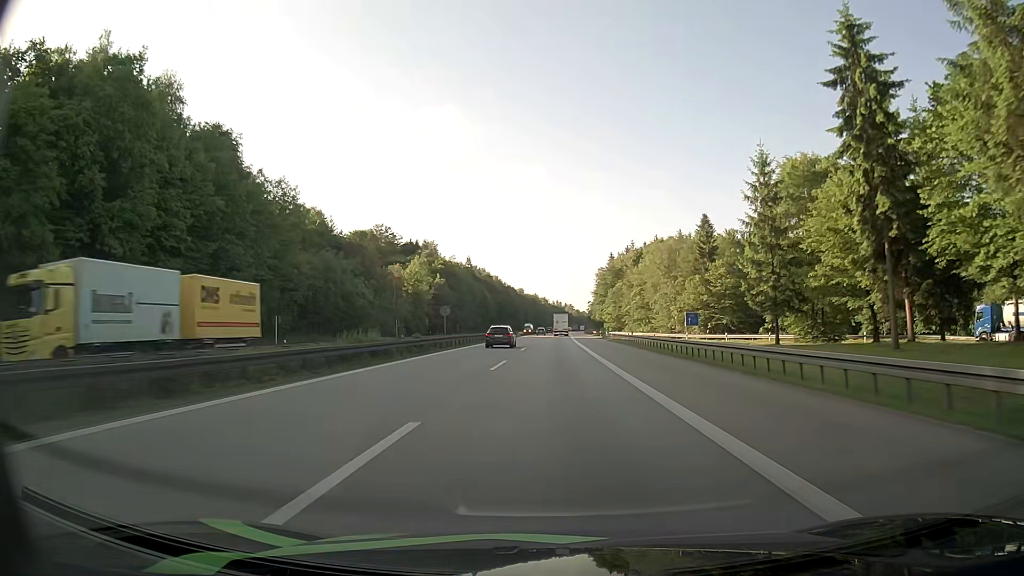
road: motorway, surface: asphalt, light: Day
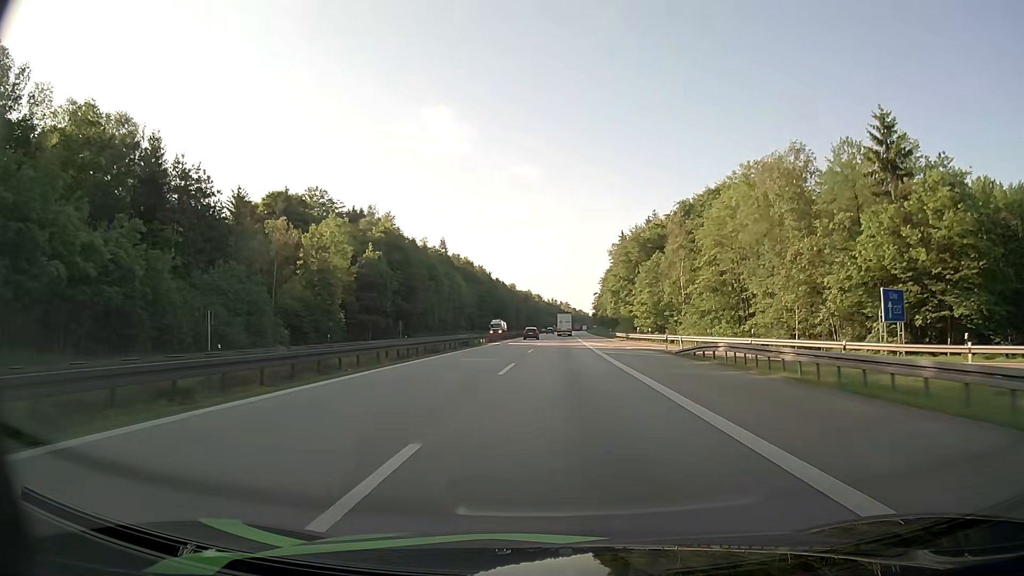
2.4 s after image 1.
(+0.3, +56.2) m; +1°
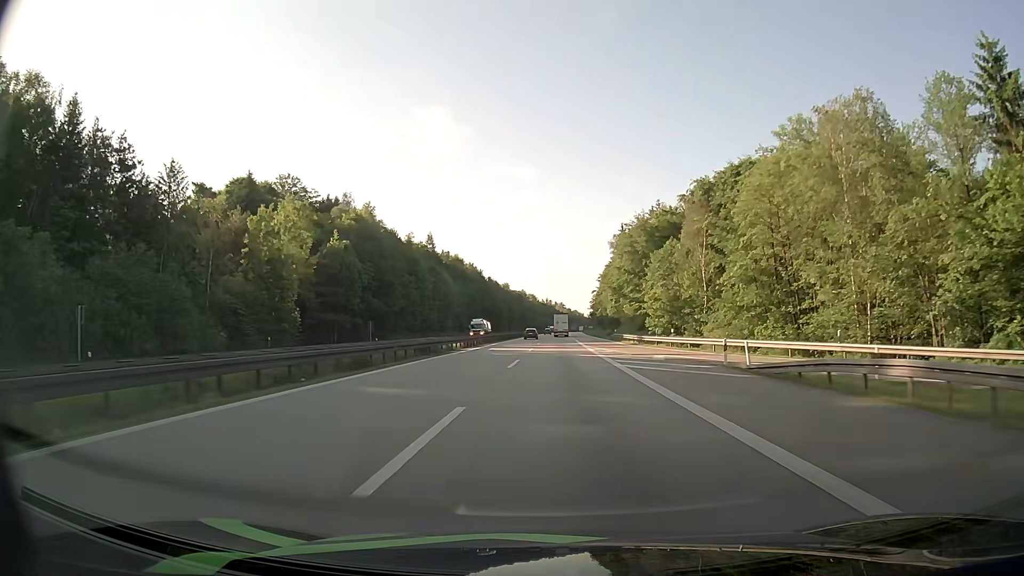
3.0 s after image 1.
(0.0, +14.3) m; 0°
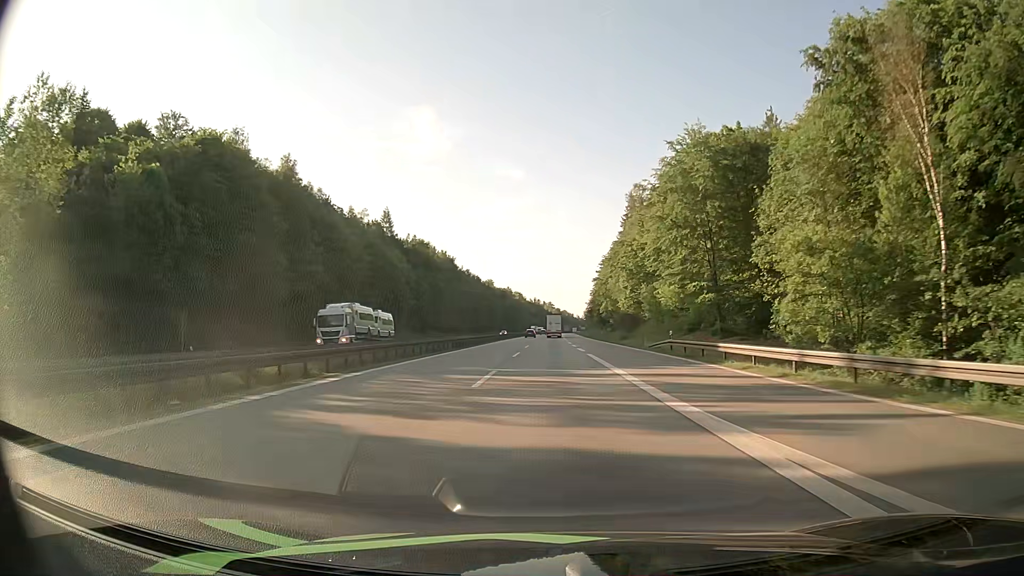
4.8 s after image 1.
(+0.4, +44.4) m; +1°
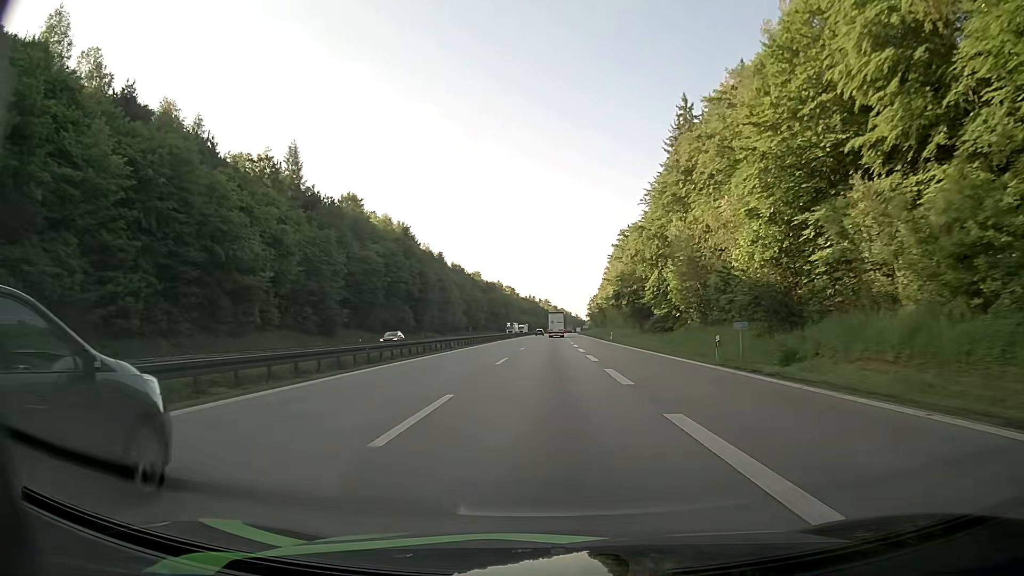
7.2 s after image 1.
(+0.1, +62.8) m; 0°
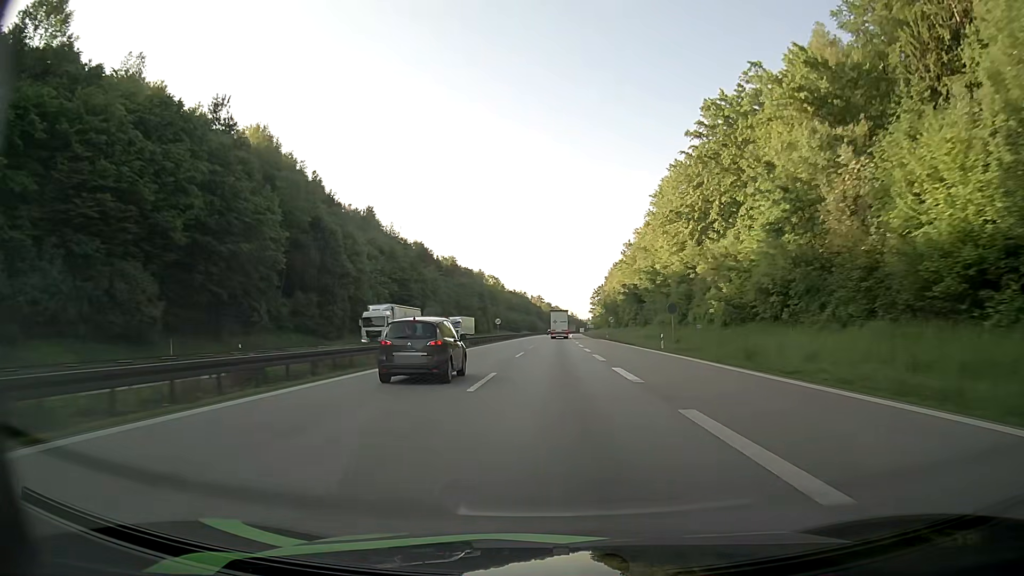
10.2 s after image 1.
(0.0, +84.0) m; 0°
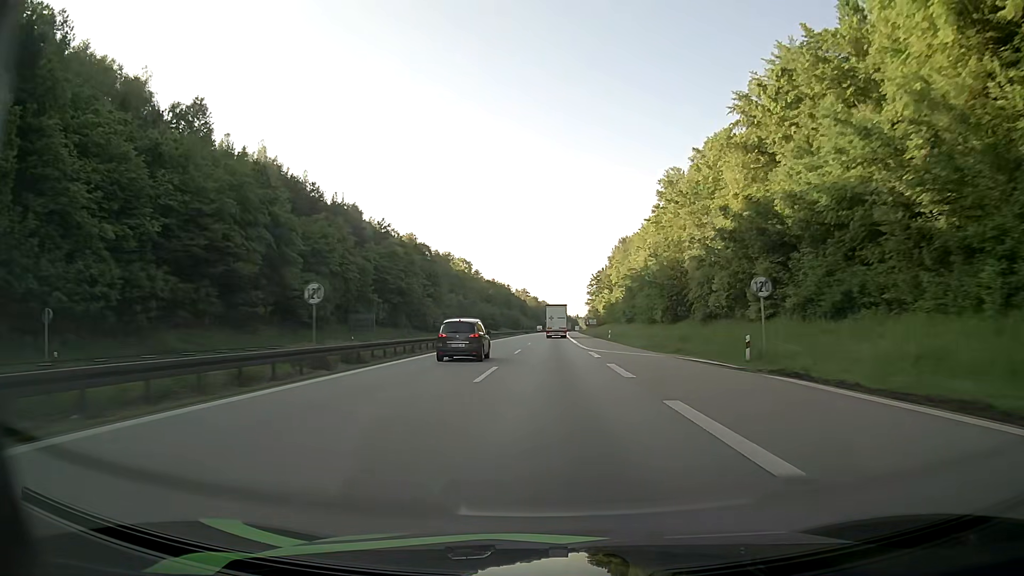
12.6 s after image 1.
(+0.7, +71.3) m; +1°
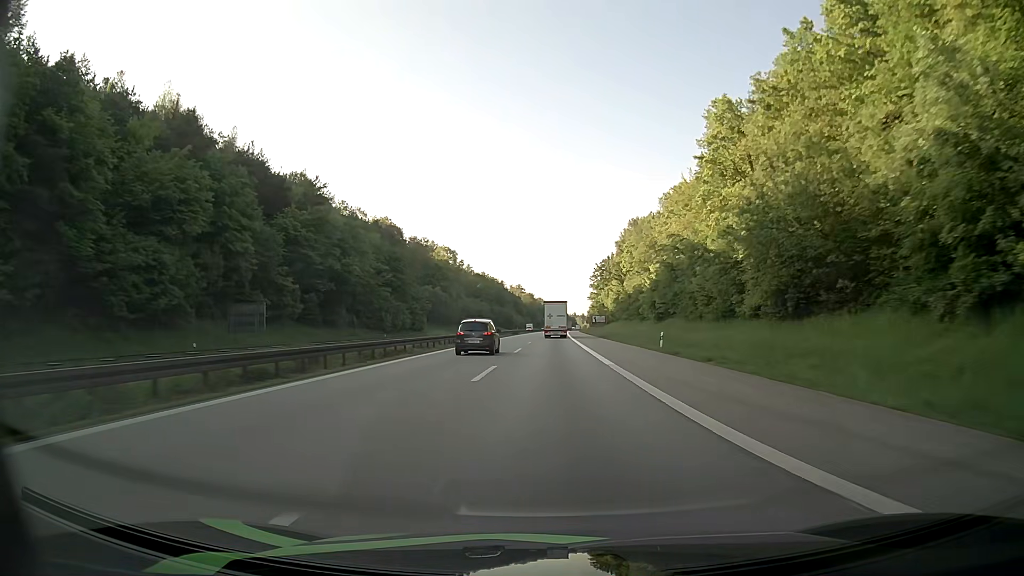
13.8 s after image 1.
(0.0, +35.7) m; 0°
